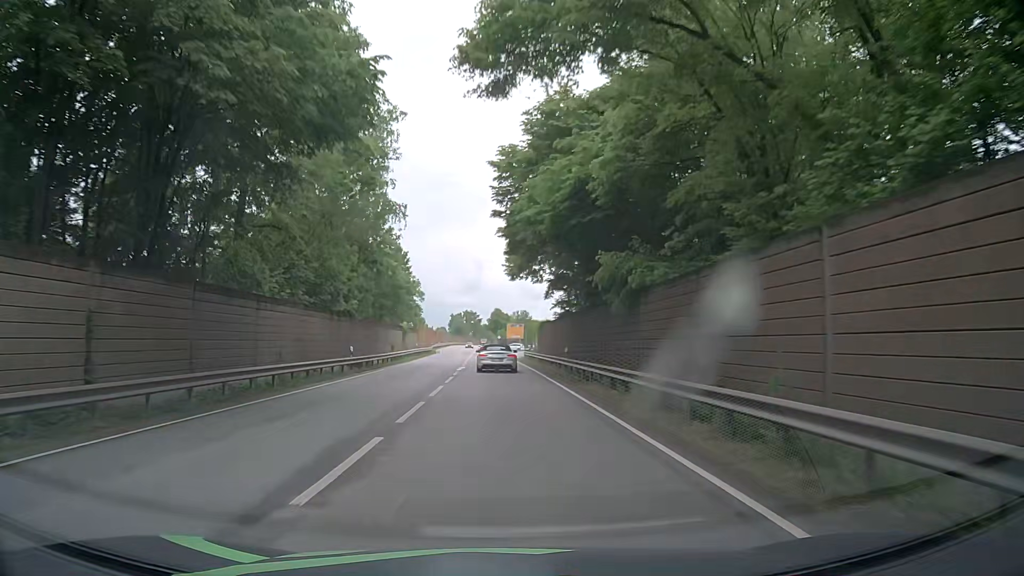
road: primary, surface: asphalt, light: Day
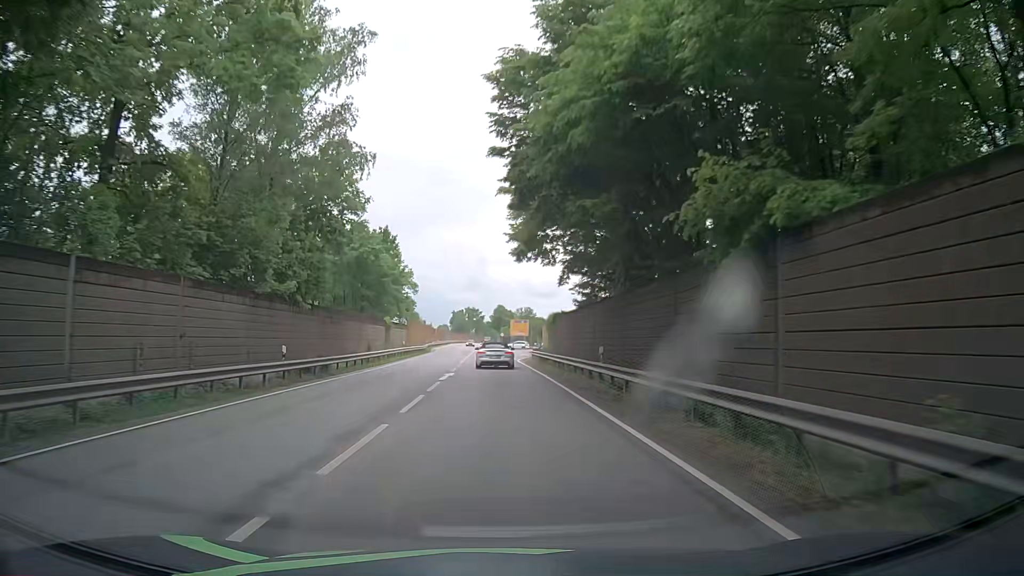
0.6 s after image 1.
(-0.1, +10.5) m; -1°
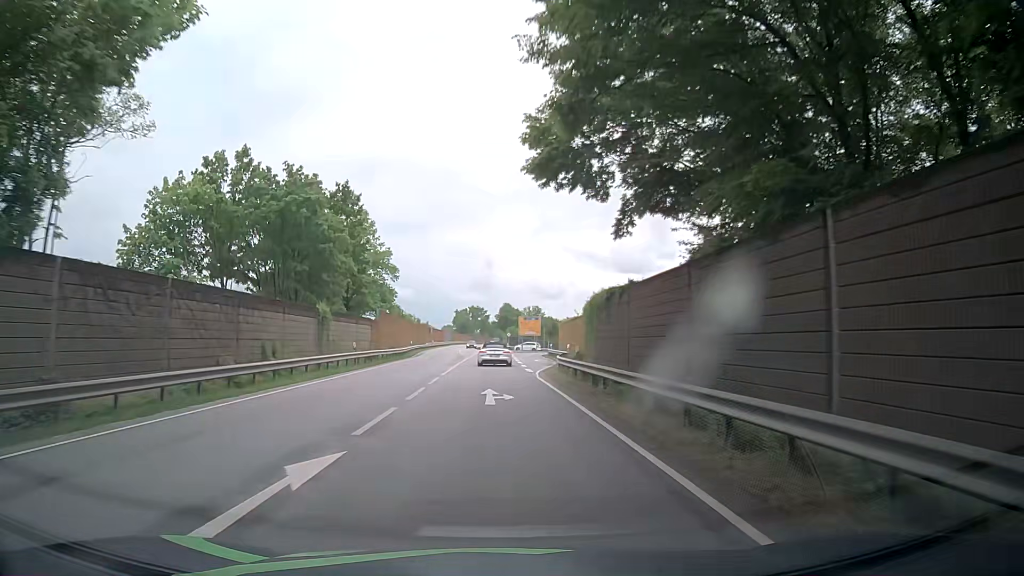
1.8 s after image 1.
(0.0, +20.3) m; 0°
(0, +10) (0, +20) (0, +30) (0, +40) (0, +50) (0, +60) (+1, +70) (+1, +80) (+3, +90) (+8, +98) m
